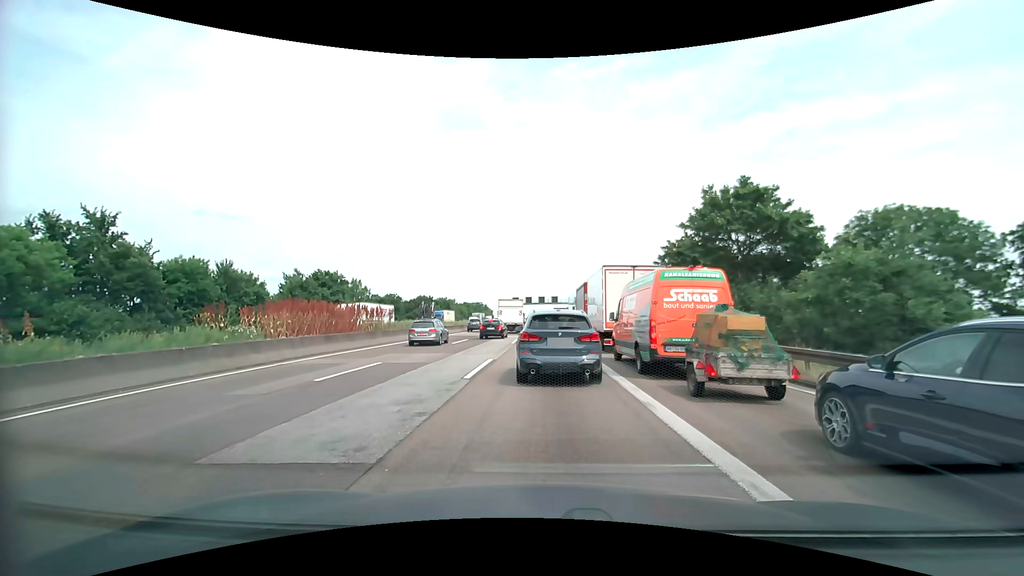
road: motorway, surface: asphalt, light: Day
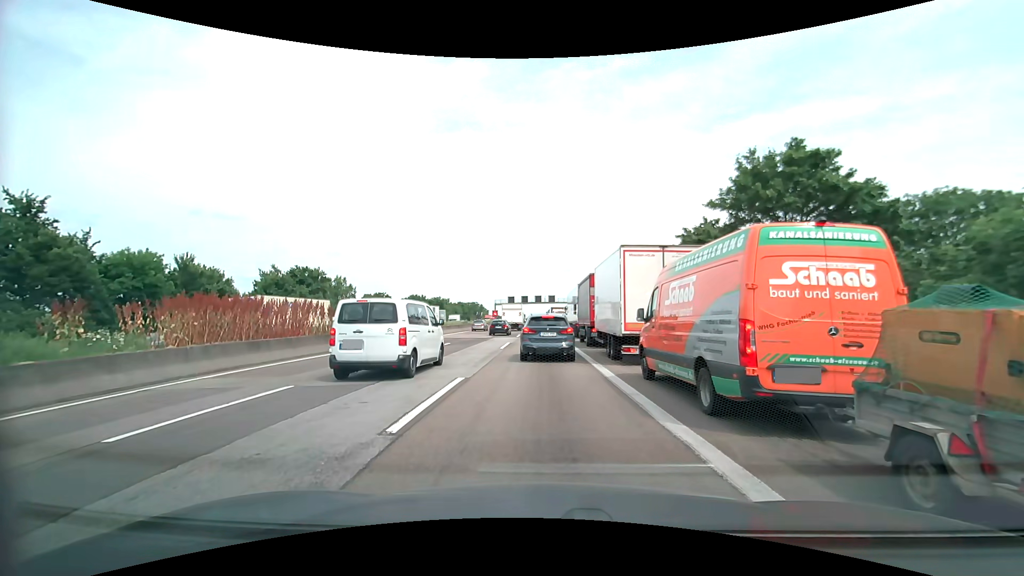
(0.0, +5.6) m; +1°
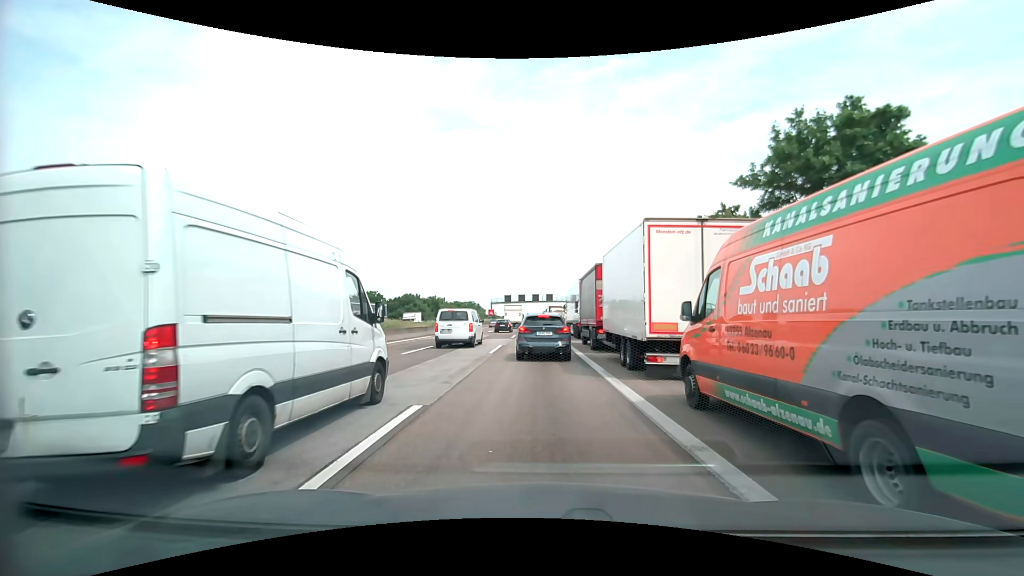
(0.0, +3.9) m; -1°
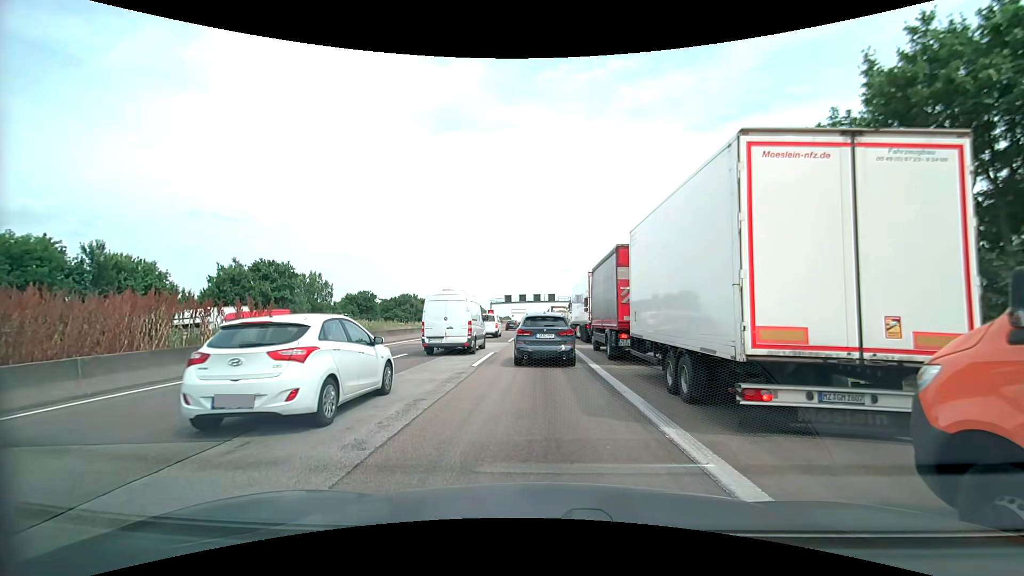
(+0.1, +5.3) m; +1°
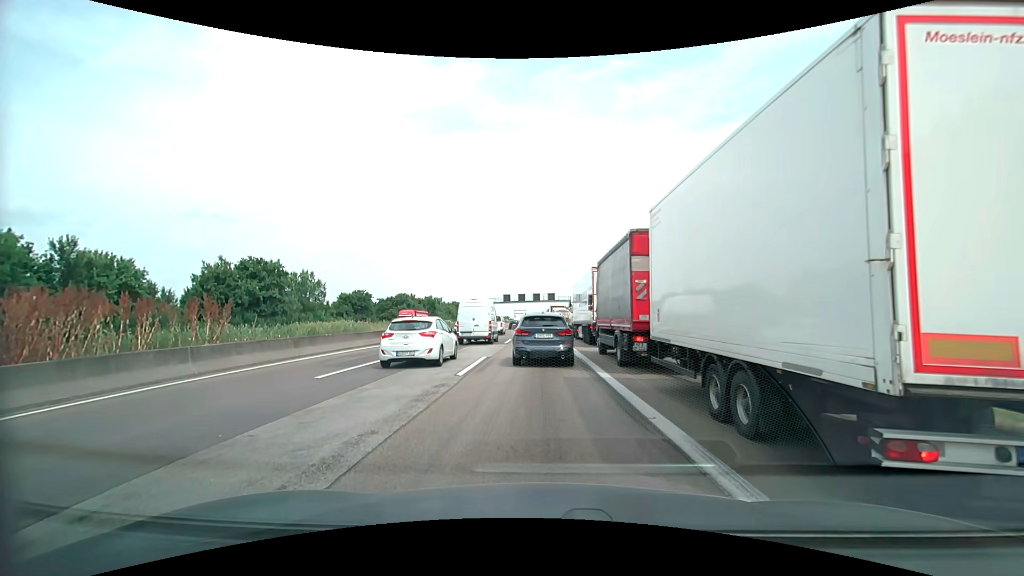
(0.0, +2.5) m; 0°
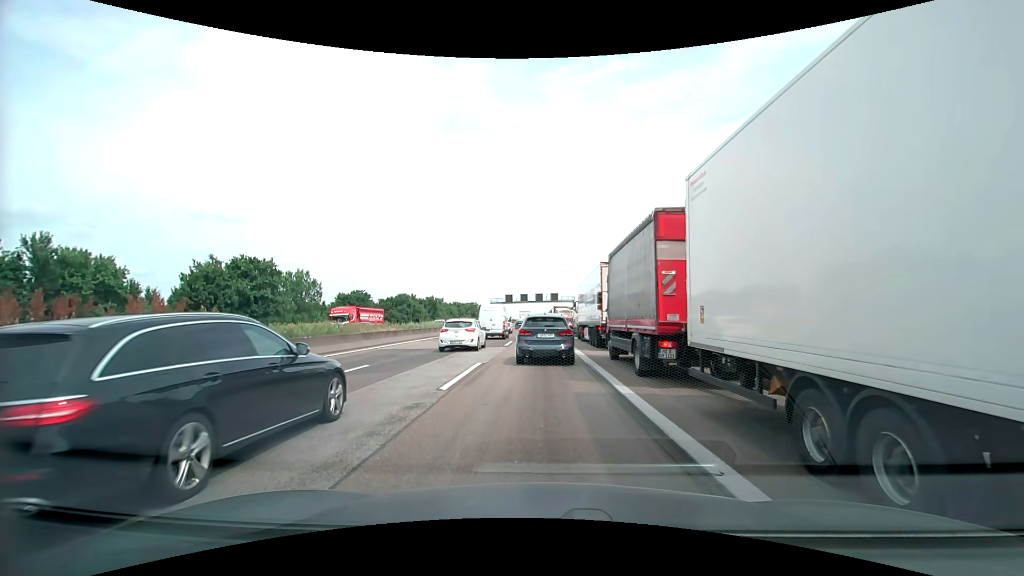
(0.0, +2.4) m; -1°
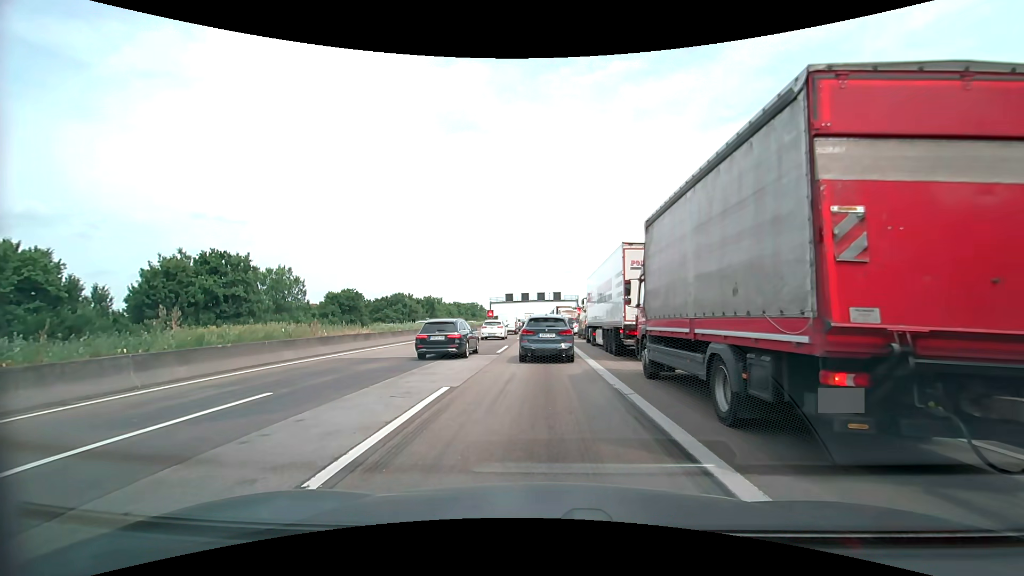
(+0.1, +5.9) m; 0°
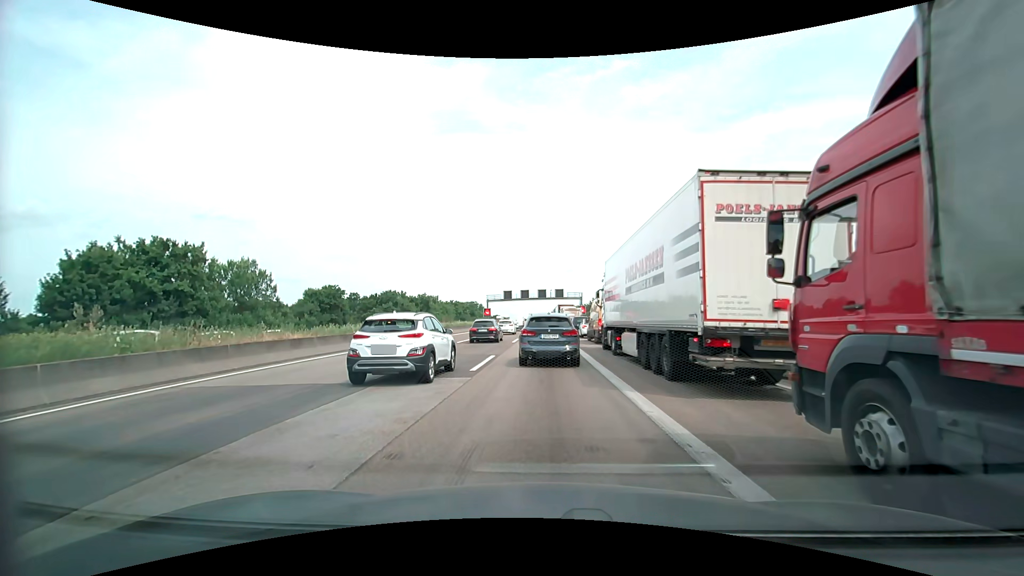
(0.0, +8.4) m; -2°
(0, +10) (+1, +20) (+1, +30) (+1, +40) (+2, +50) (+2, +60) (+2, +70) (+2, +80) (+3, +90) (+3, +100) m
